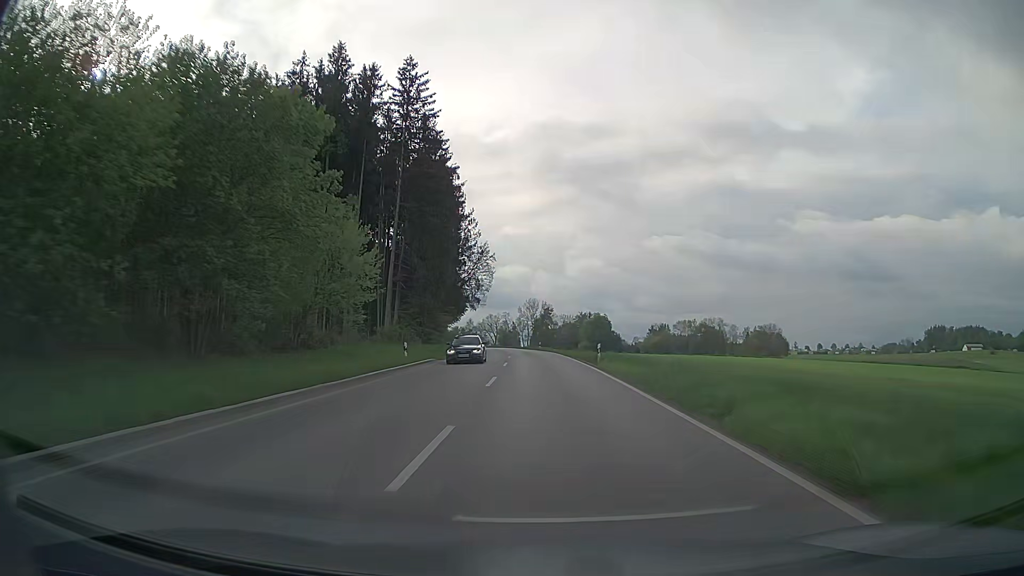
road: secondary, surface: asphalt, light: Day
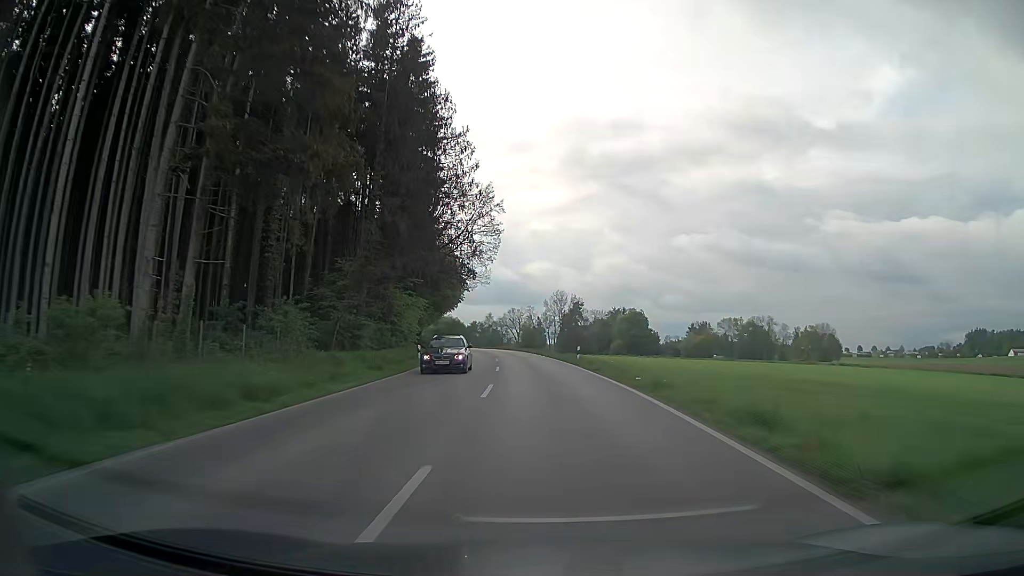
(-0.9, +39.0) m; -3°
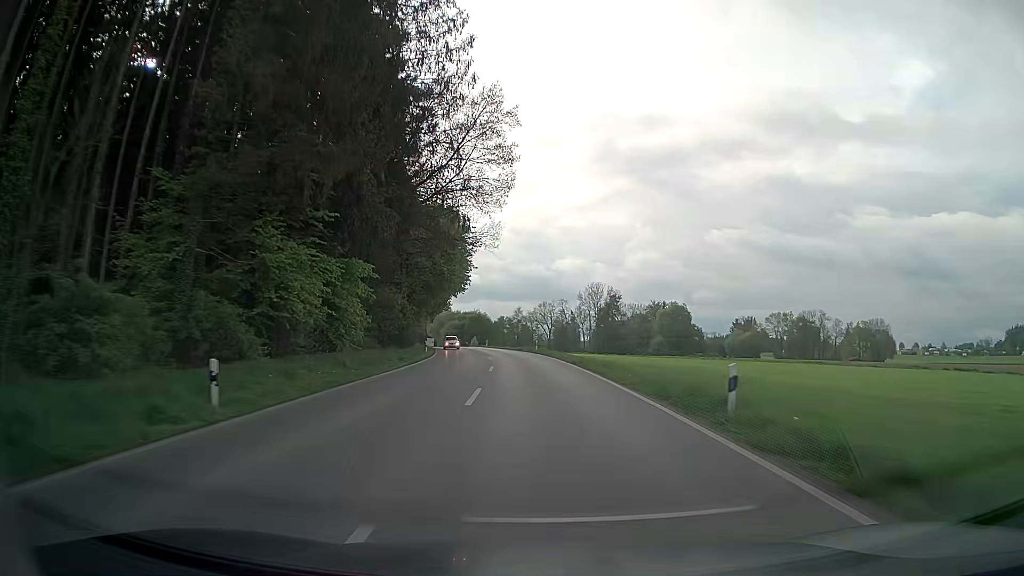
(-0.4, +26.4) m; -2°
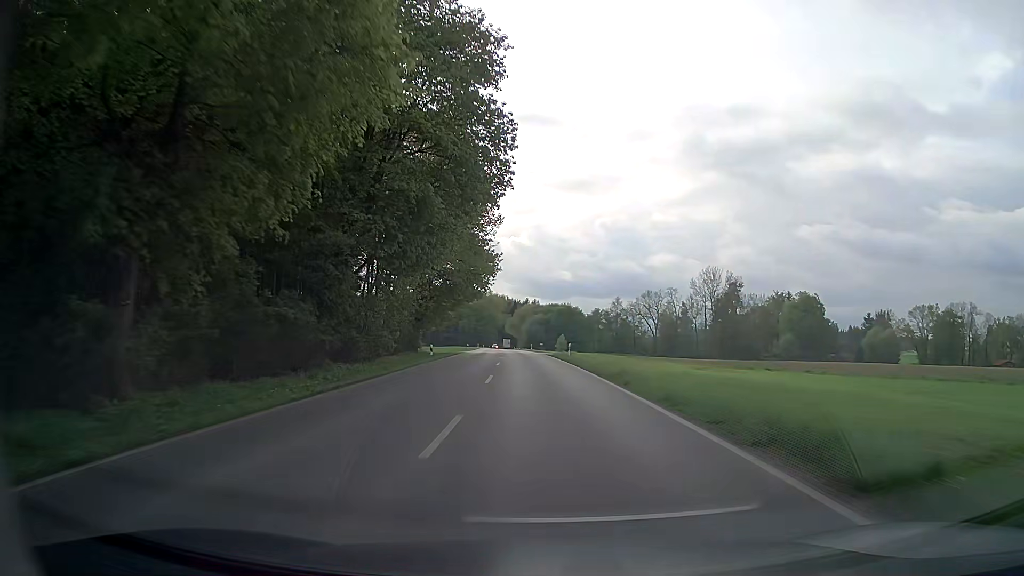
(-3.8, +53.6) m; -8°
(0, +10) (0, +20) (-1, +30) (-1, +40) (-2, +50) (-3, +60) (-3, +70) (-4, +80) (-5, +90) (-5, +100) m
